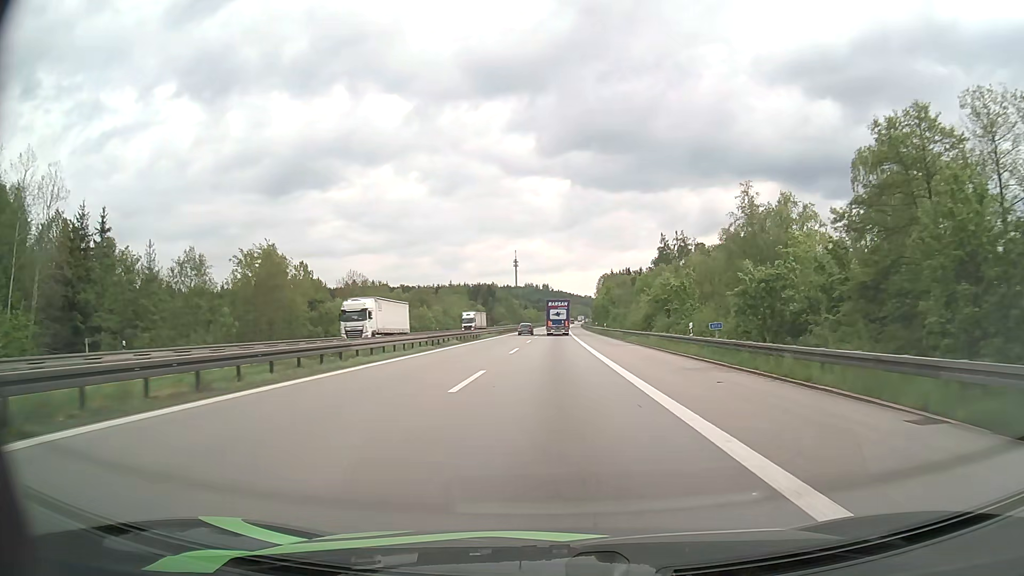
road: motorway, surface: asphalt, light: Day
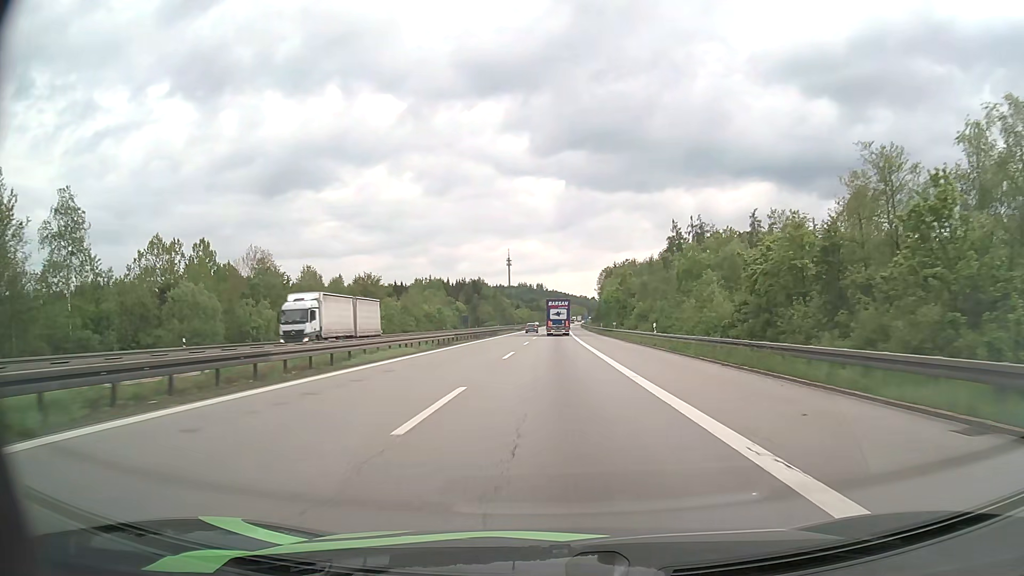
(+0.2, +41.4) m; +1°
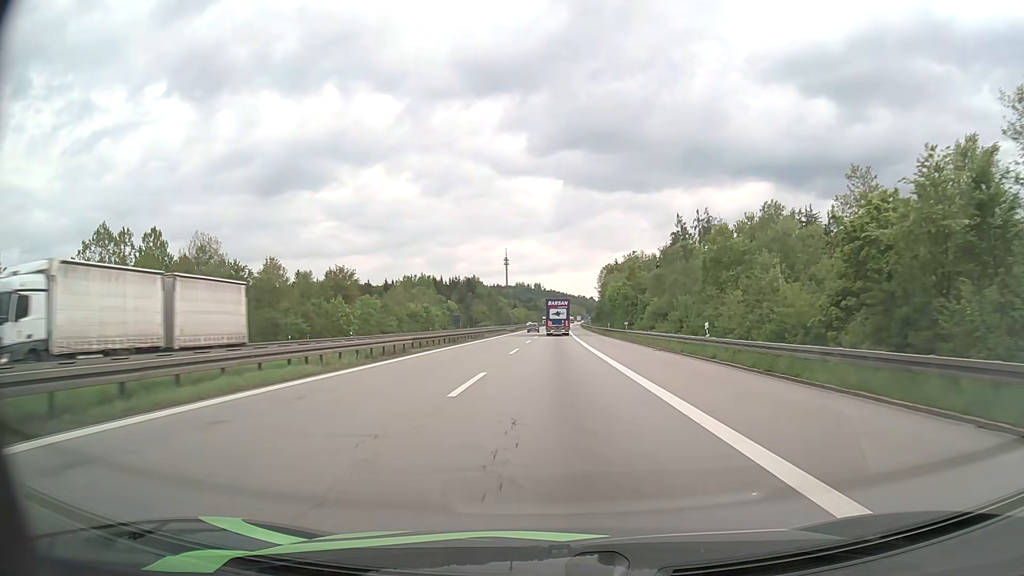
(0.0, +13.8) m; 0°
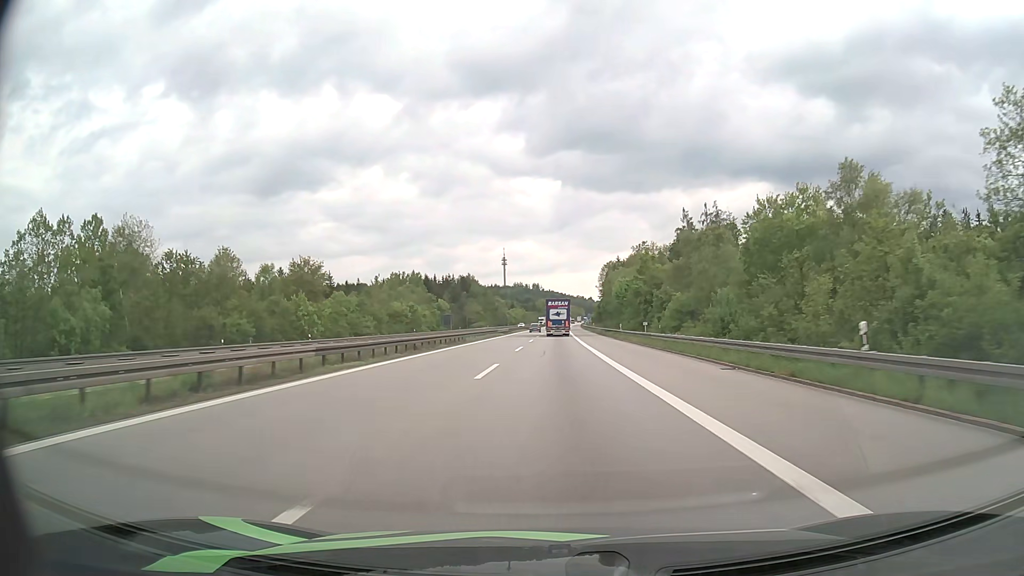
(0.0, +13.8) m; 0°
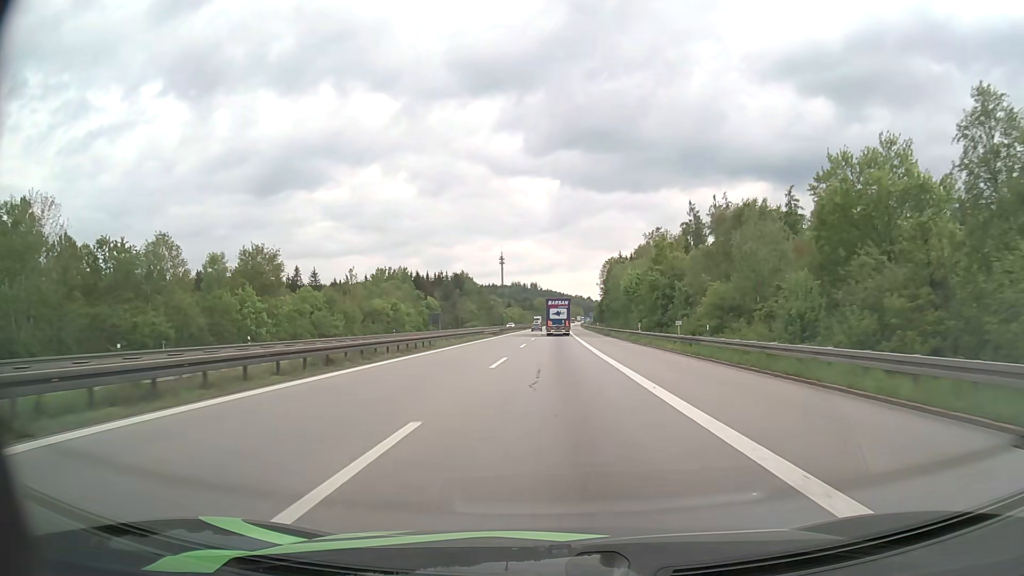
(0.0, +13.8) m; 0°
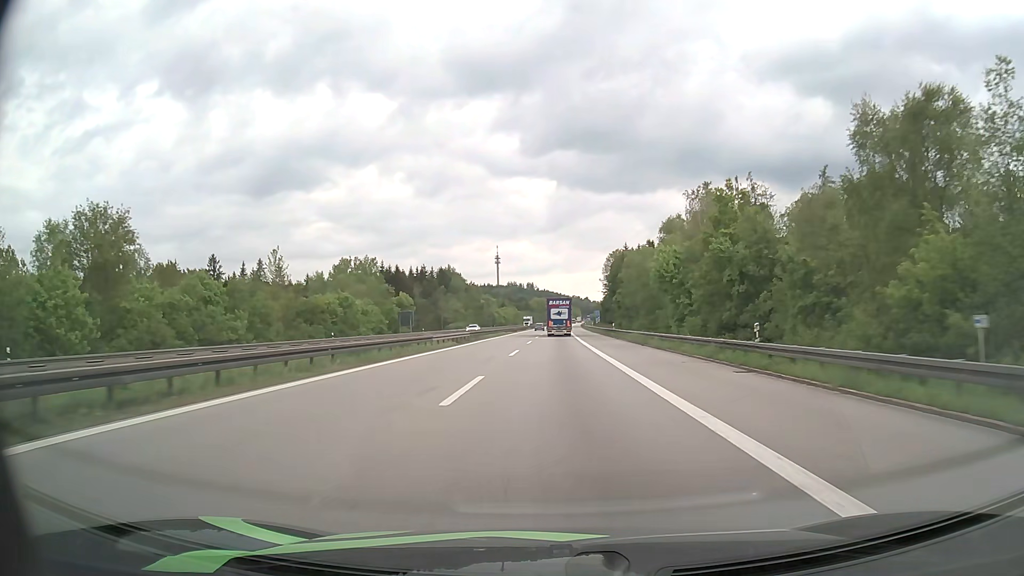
(+0.1, +27.7) m; 0°
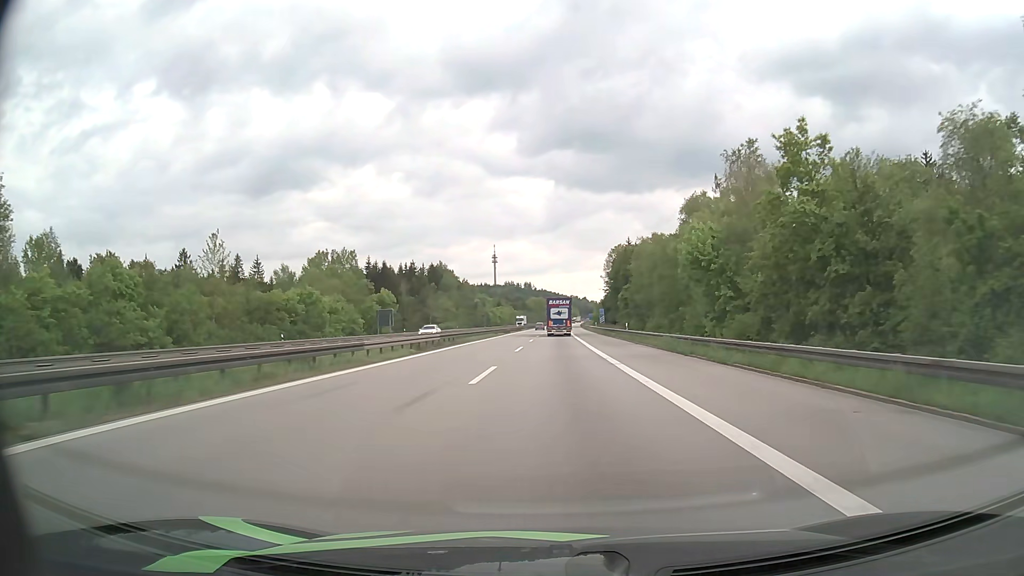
(0.0, +13.8) m; 0°
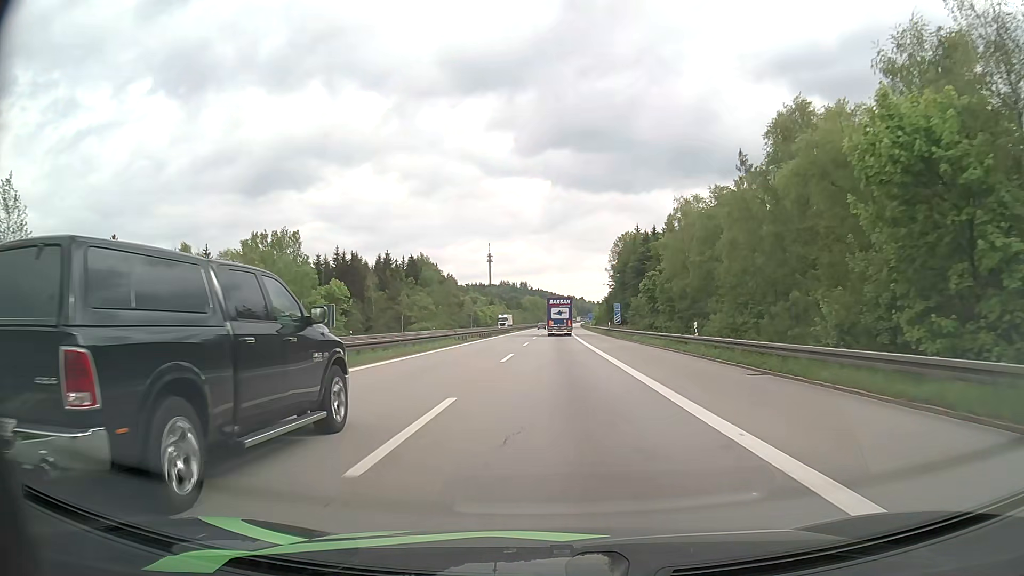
(+0.1, +27.5) m; 0°
(0, +10) (0, +20) (0, +30) (0, +40) (0, +50) (+1, +60) (+1, +70) (+1, +80) (+1, +90) (+1, +100) m
